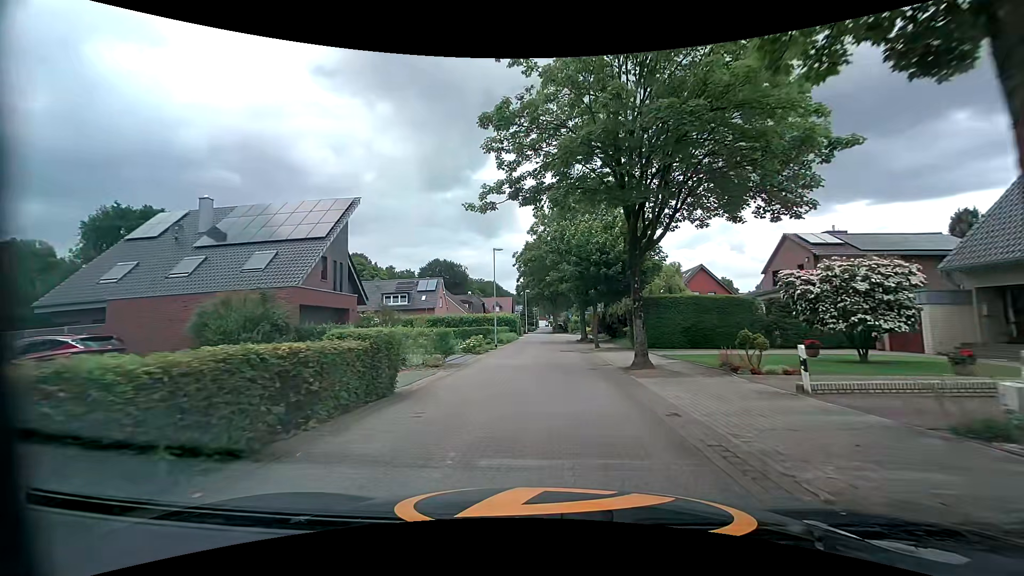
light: Day
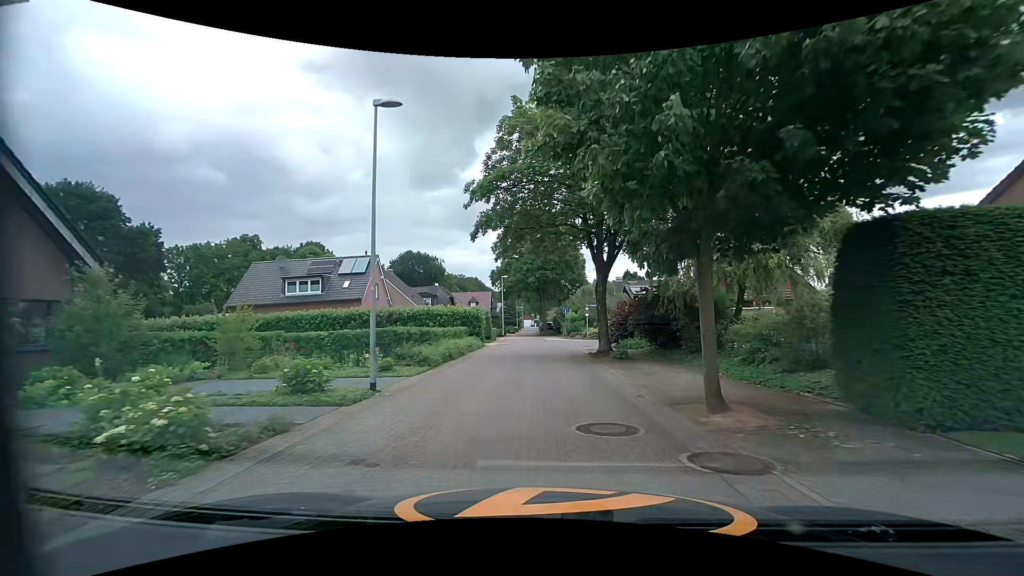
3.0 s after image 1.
(+0.2, +20.5) m; +2°
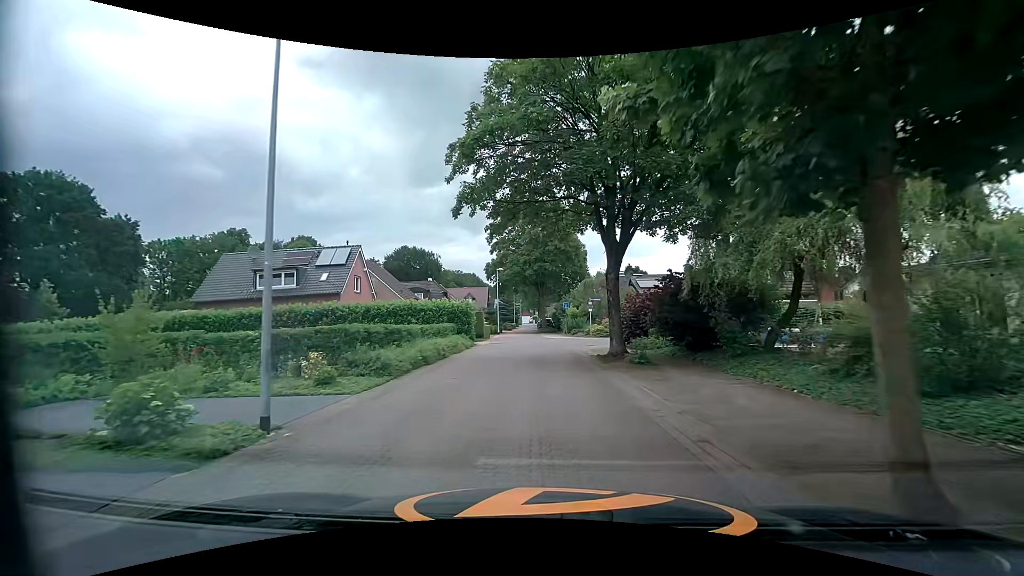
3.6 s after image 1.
(0.0, +3.9) m; +1°
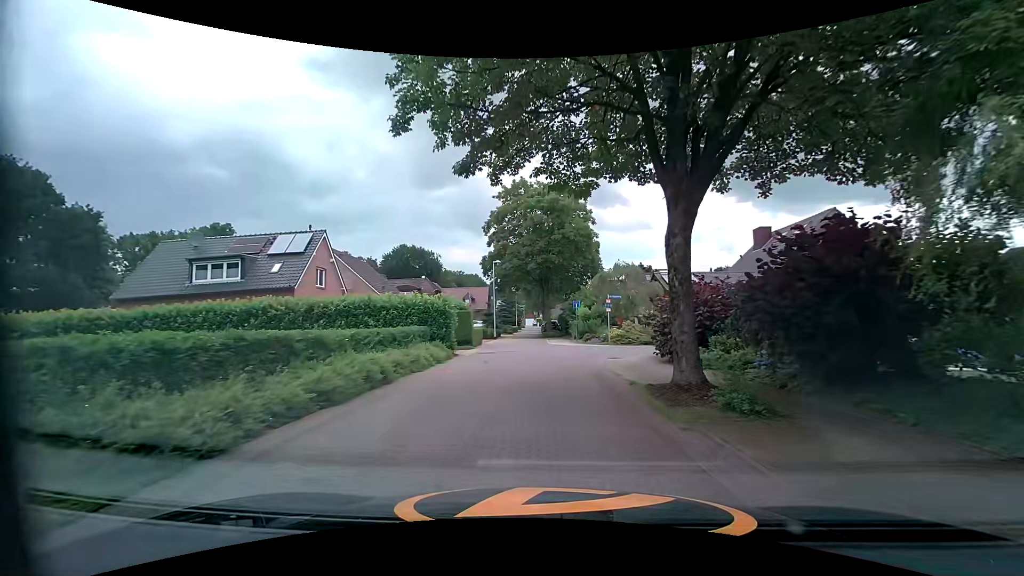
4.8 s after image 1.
(-0.2, +7.4) m; -2°
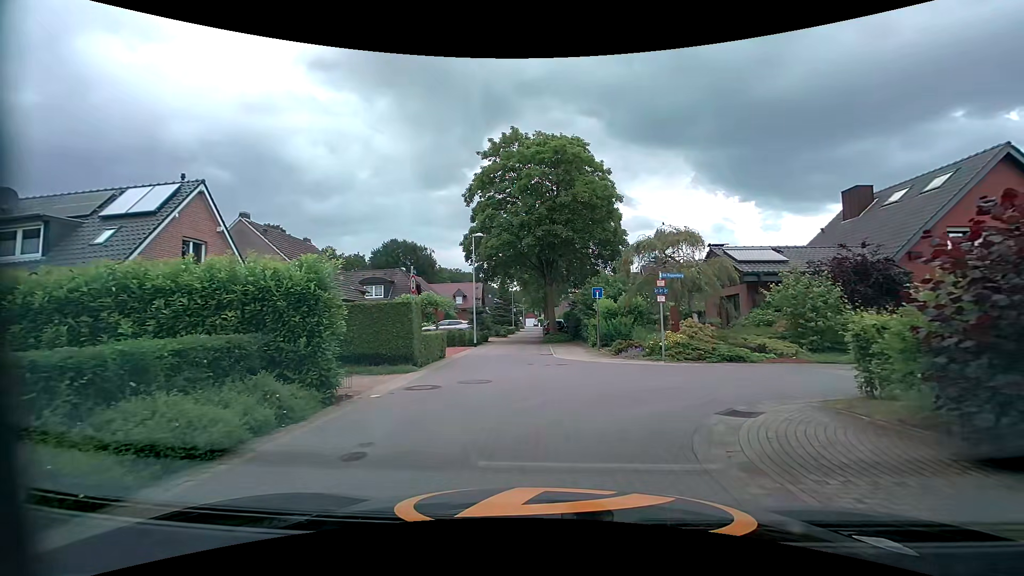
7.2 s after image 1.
(+0.1, +11.8) m; 0°
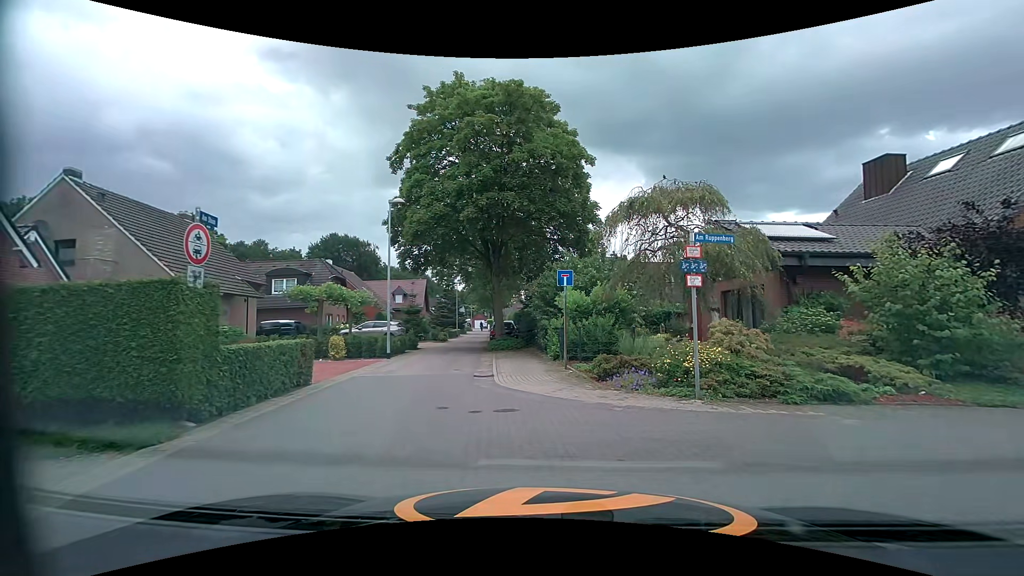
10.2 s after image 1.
(+0.2, +7.3) m; +7°
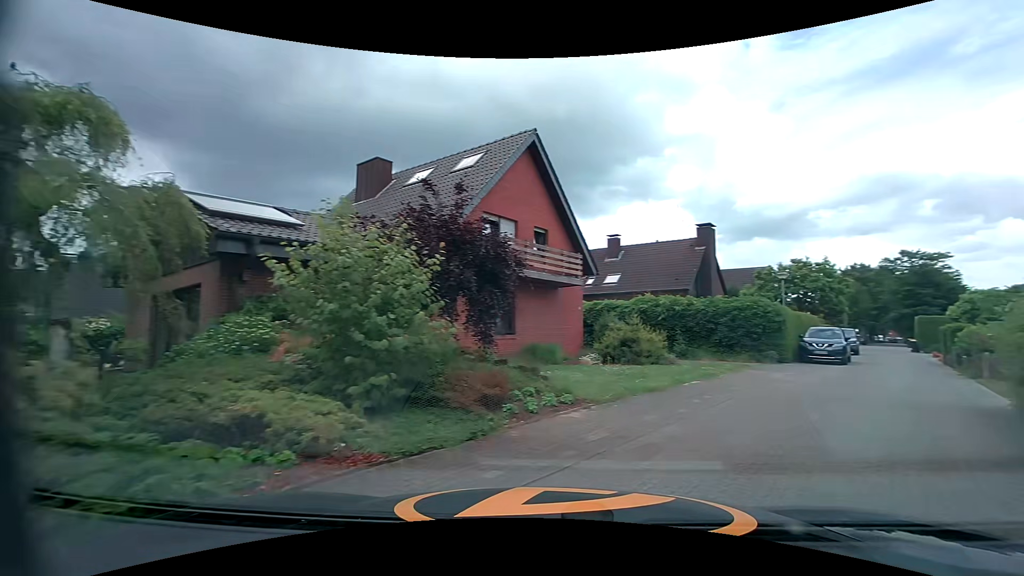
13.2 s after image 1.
(+2.2, +5.3) m; +49°
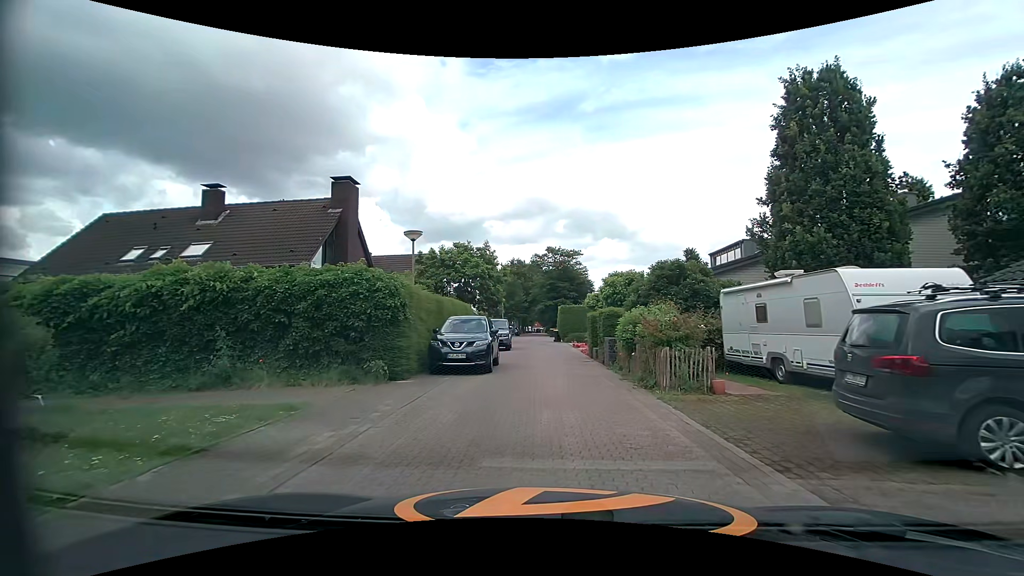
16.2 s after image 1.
(+5.6, +10.8) m; +36°
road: residential
